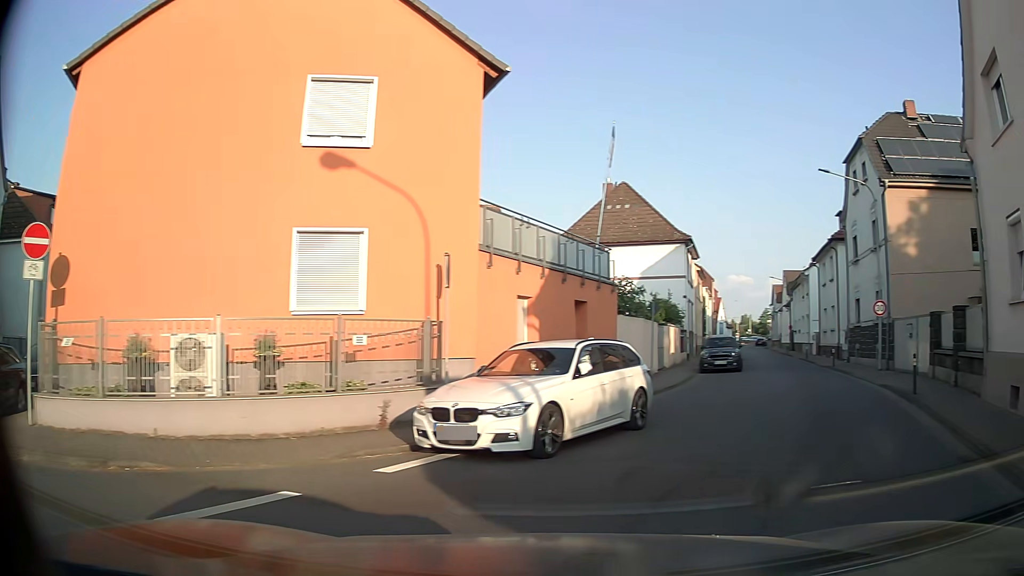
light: Day
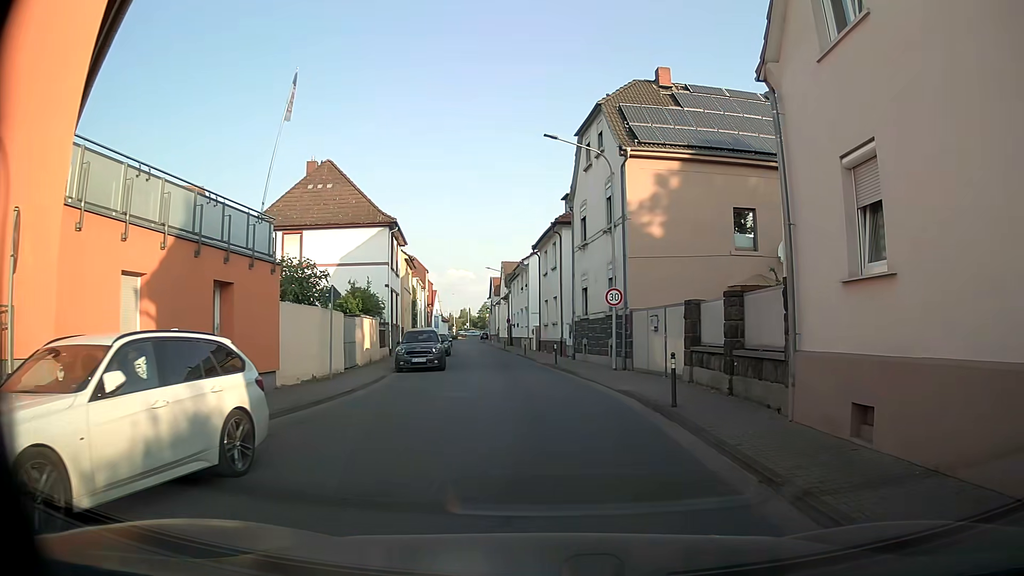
(+1.0, +4.2) m; +21°
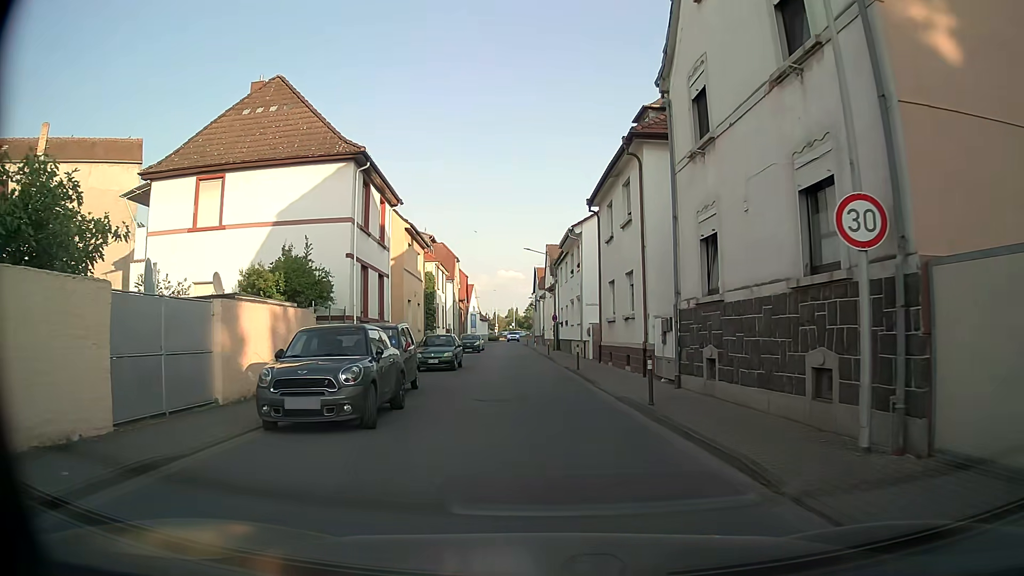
(-0.3, +15.5) m; -4°
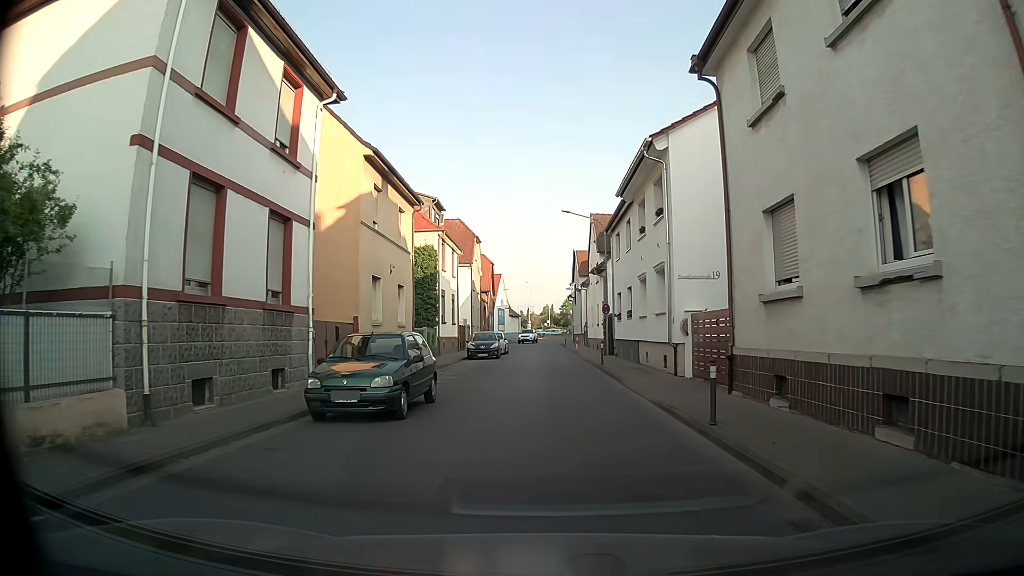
(-0.4, +15.0) m; -2°
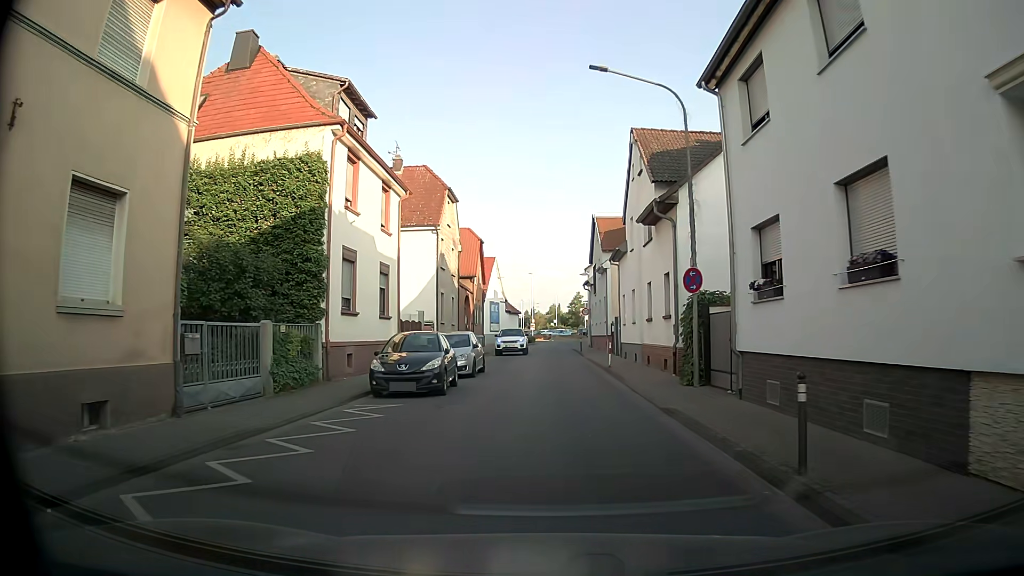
(-0.2, +20.2) m; -2°
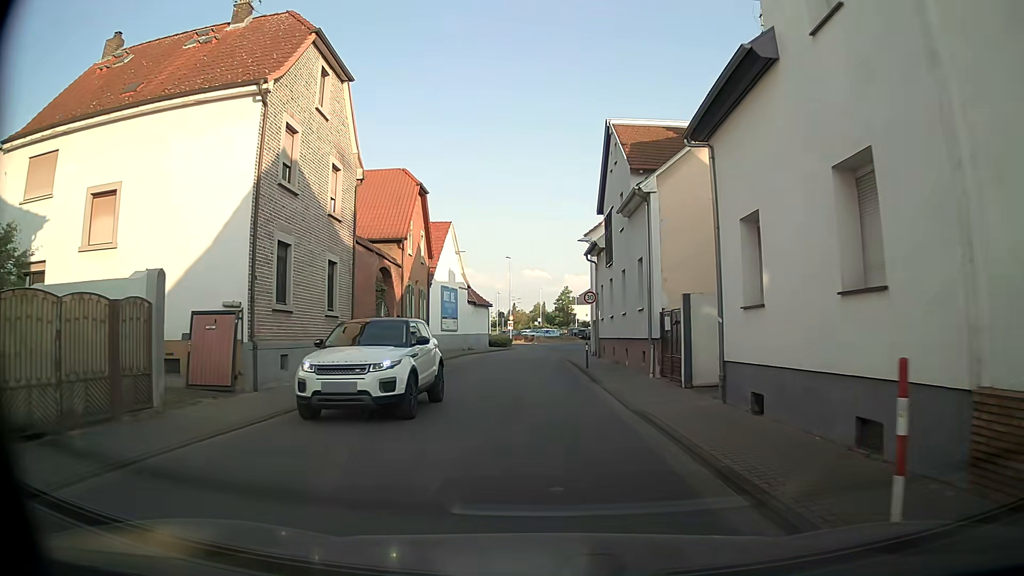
(+0.8, +21.5) m; +1°
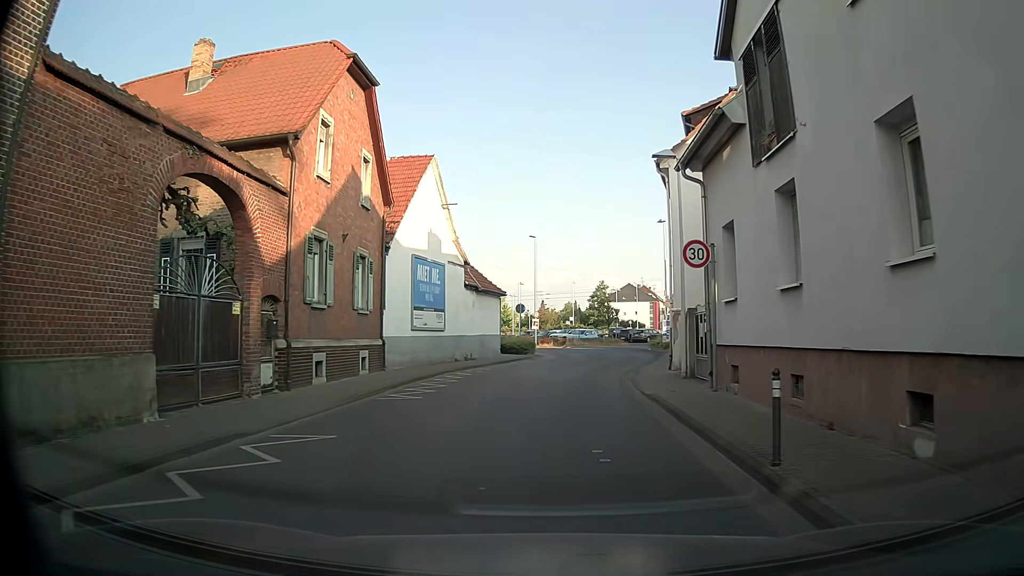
(+0.1, +17.5) m; -2°
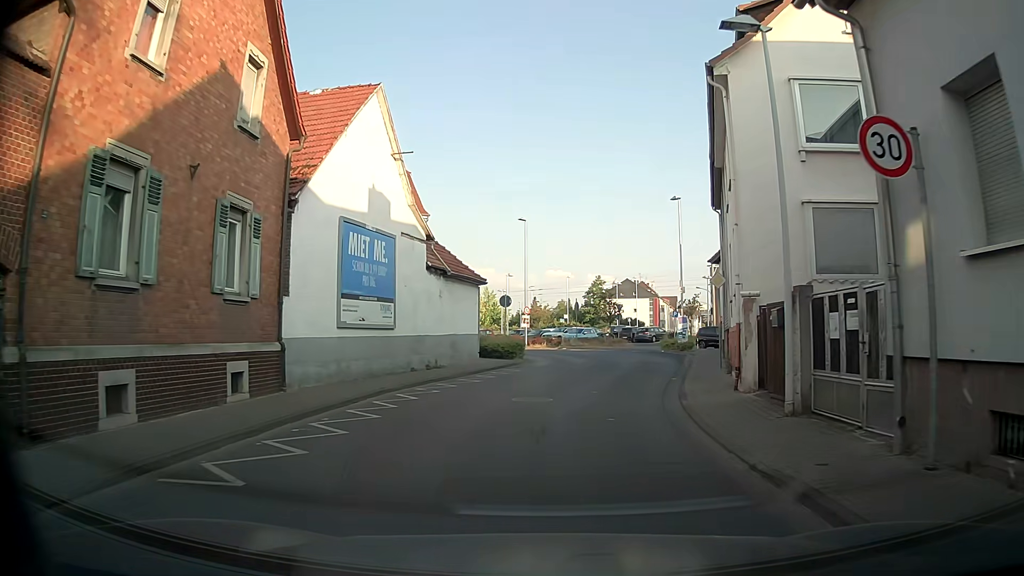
(+0.1, +8.5) m; +1°
(0, +10) (+2, +20) (+4, +30) (+4, +40) (-1, +48) (-9, +55) (-17, +61) (-25, +67) (-33, +73) (-41, +79) m
